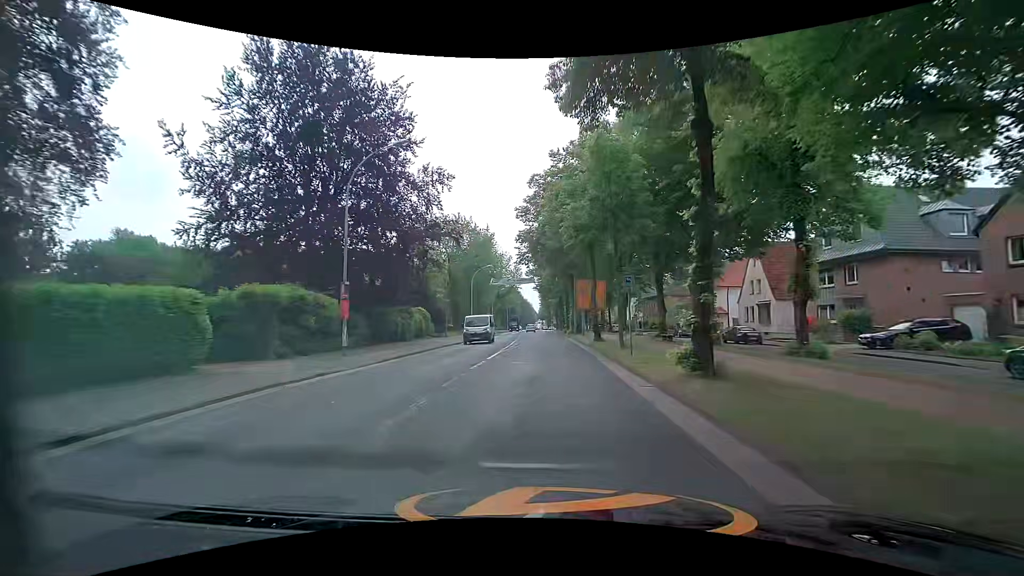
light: Day
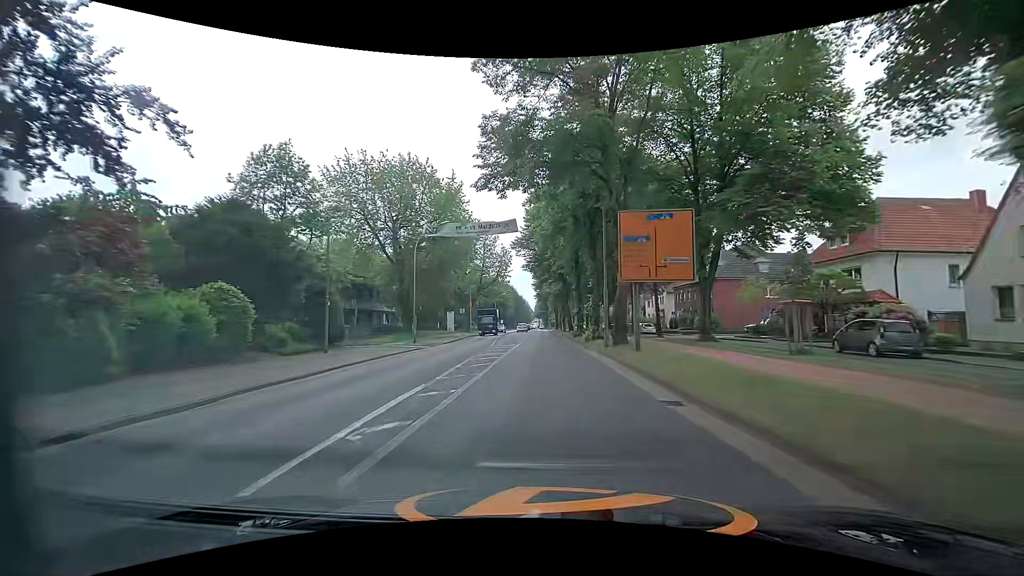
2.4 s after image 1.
(0.0, +30.0) m; 0°
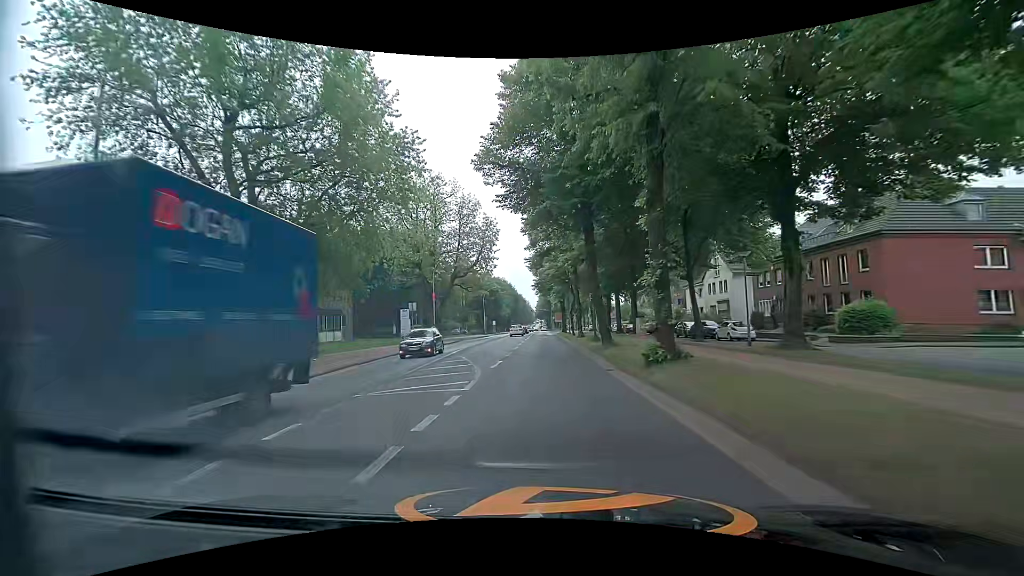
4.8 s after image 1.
(+0.2, +29.9) m; +1°
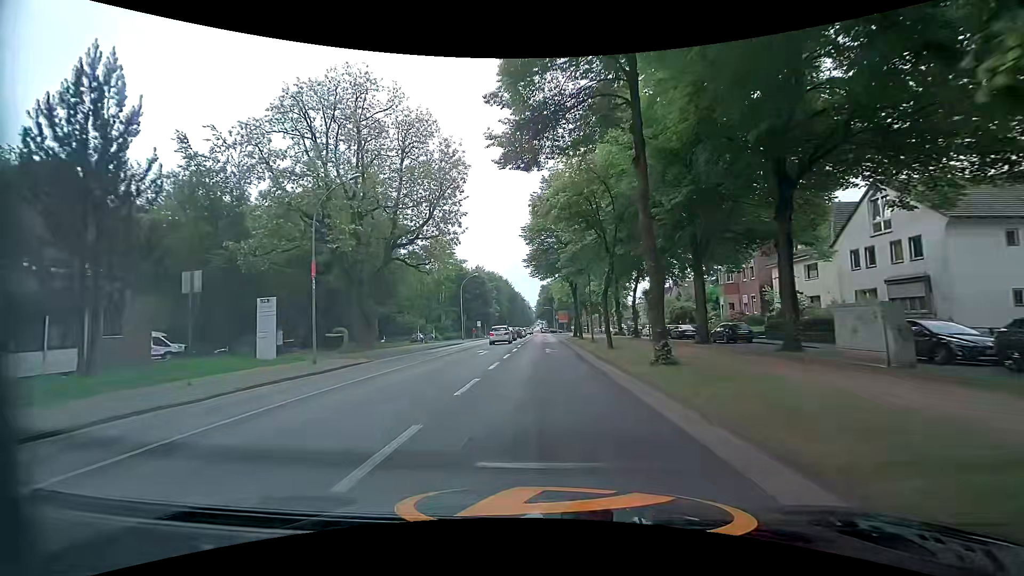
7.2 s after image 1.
(-0.3, +29.8) m; -1°
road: secondary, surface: asphalt
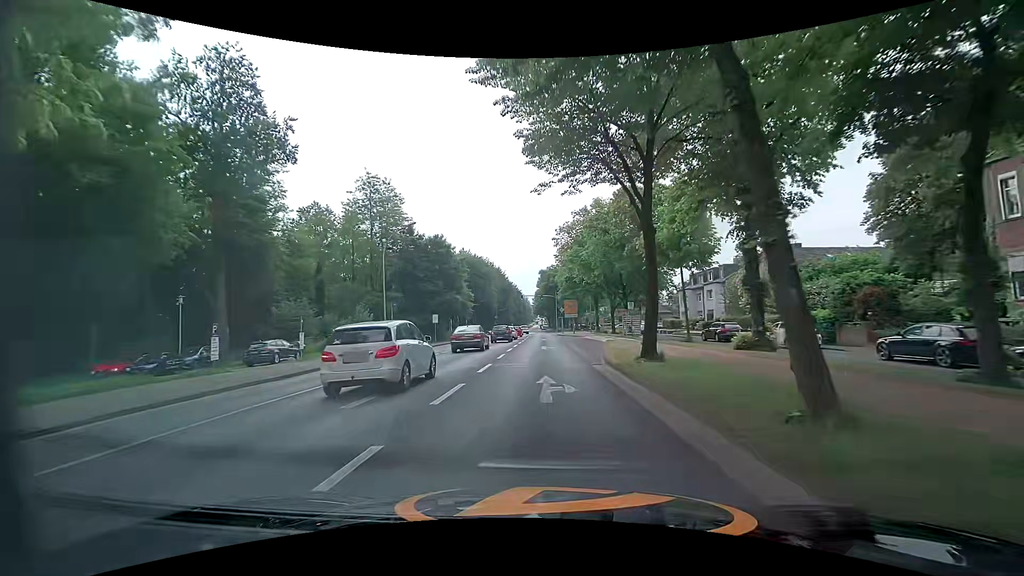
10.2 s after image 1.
(+0.1, +37.2) m; +1°
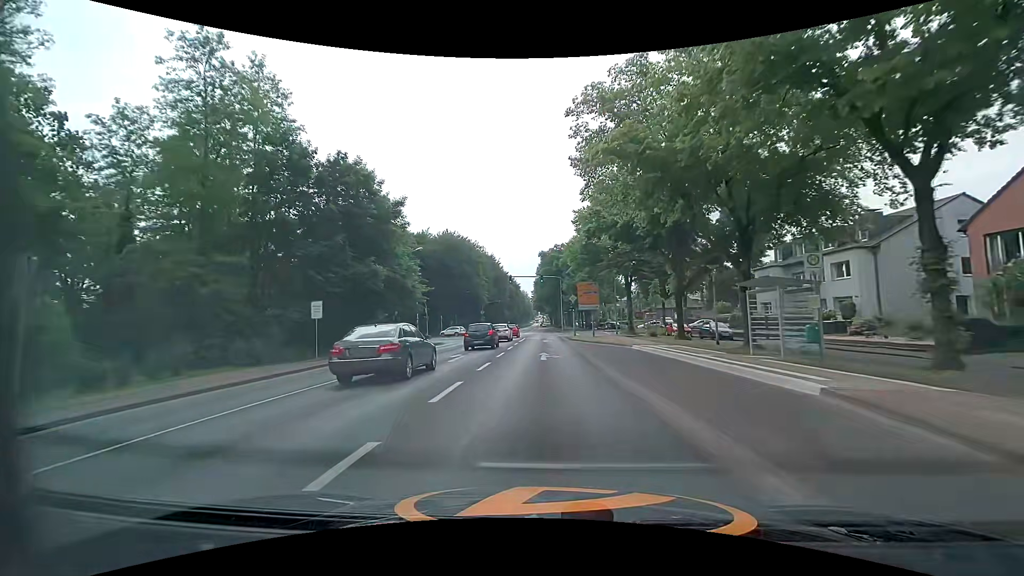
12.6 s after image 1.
(-0.3, +29.9) m; -1°
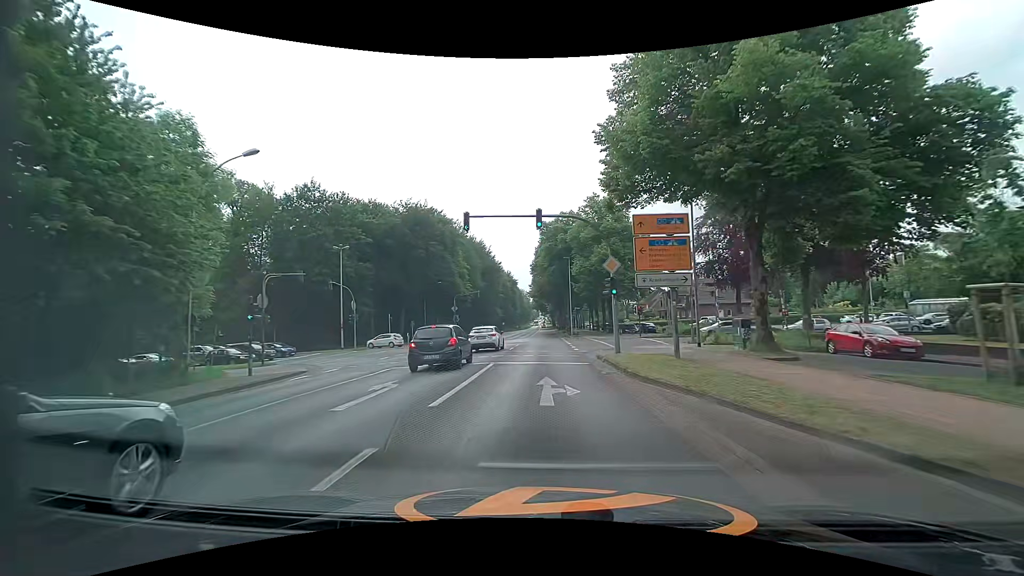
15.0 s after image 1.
(0.0, +30.2) m; 0°
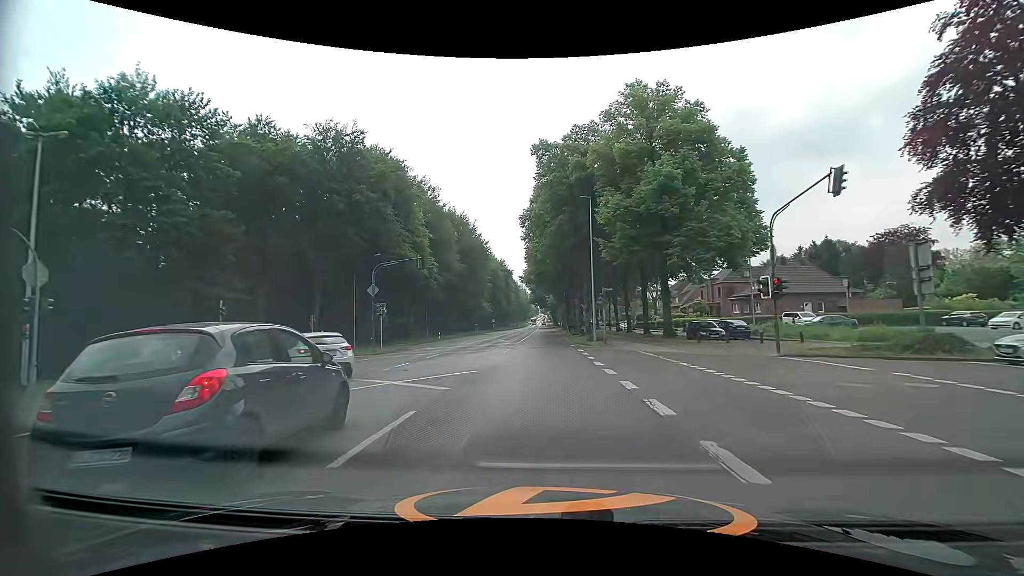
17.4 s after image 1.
(+0.1, +30.5) m; 0°
(0, +10) (0, +20) (0, +30) (0, +40) (0, +50) (0, +60) (-1, +70) (-1, +80) (-1, +90) (-1, +100) m
